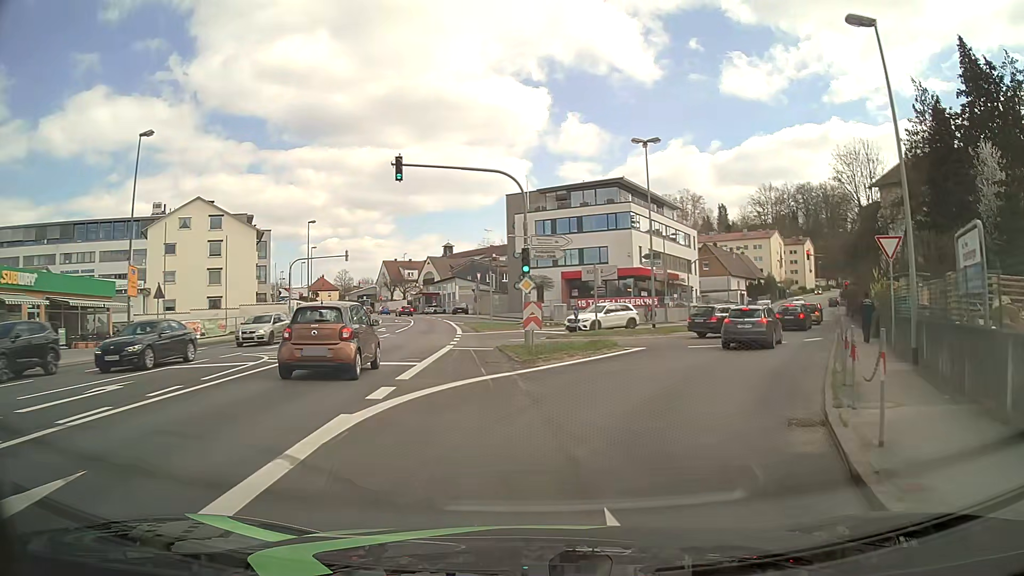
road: tertiary_link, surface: asphalt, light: Day
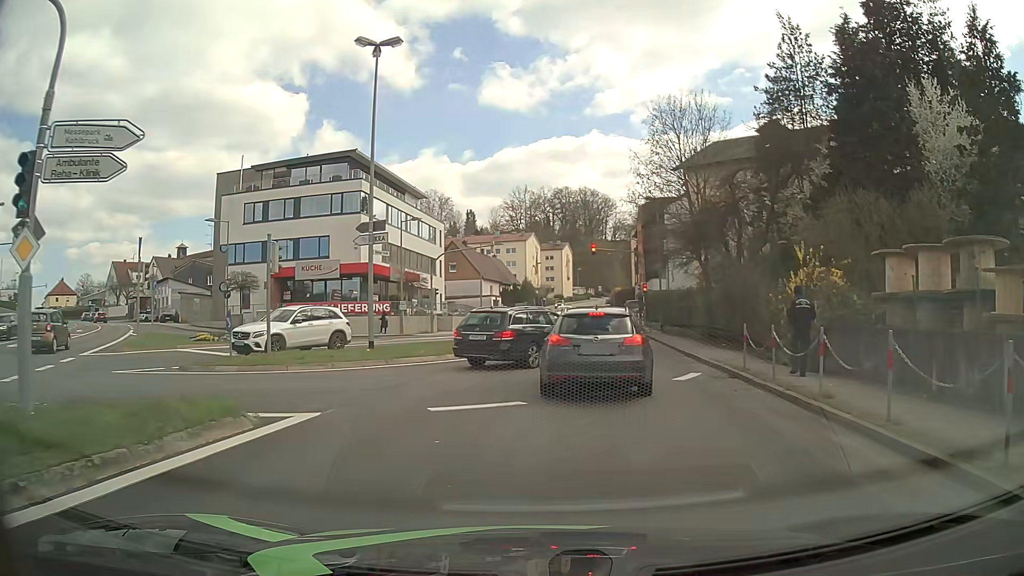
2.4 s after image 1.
(+2.6, +13.9) m; +22°
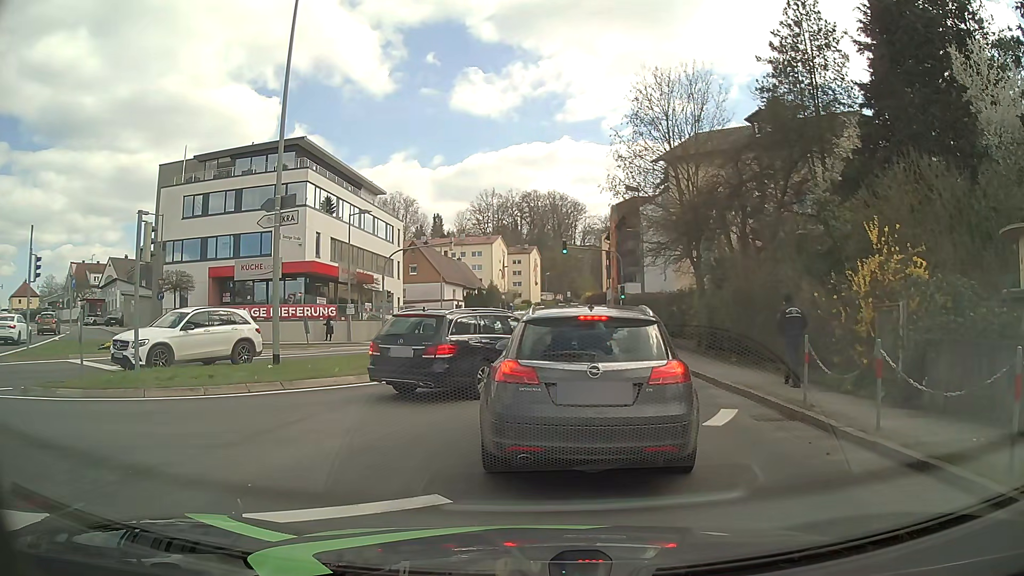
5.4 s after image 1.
(+0.1, +4.9) m; +3°
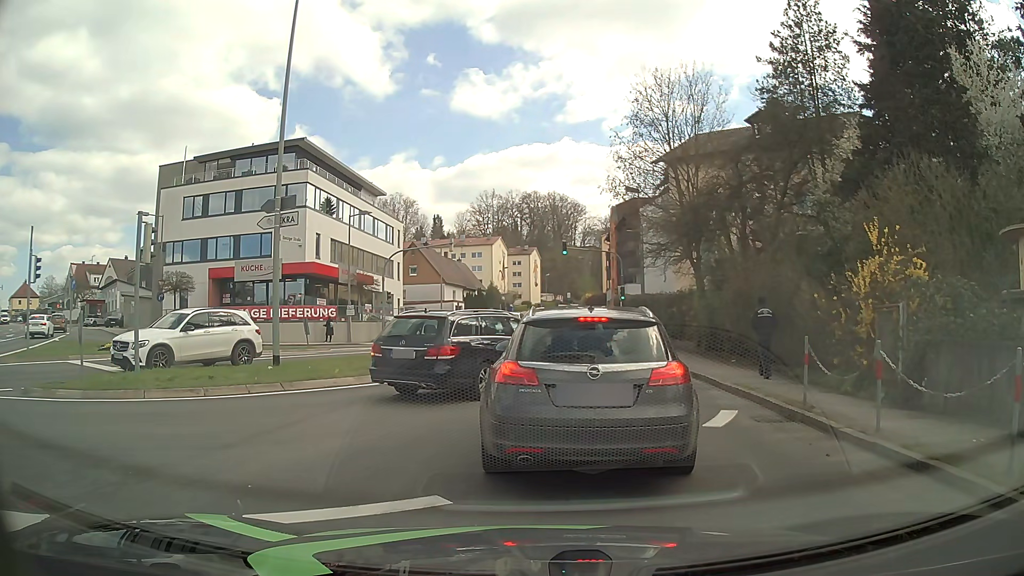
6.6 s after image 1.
(0.0, +0.1) m; 0°
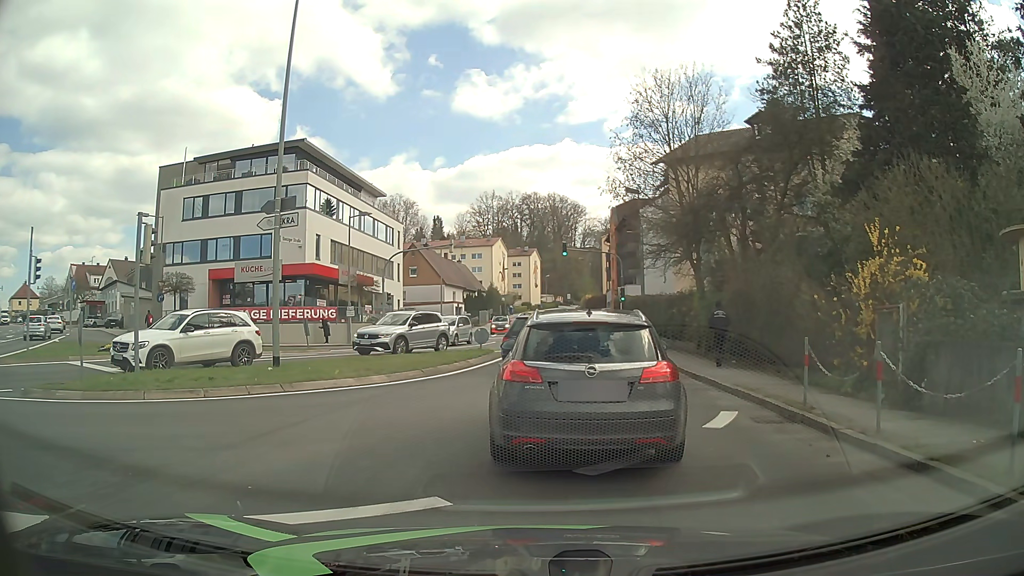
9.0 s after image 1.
(0.0, 0.0) m; 0°
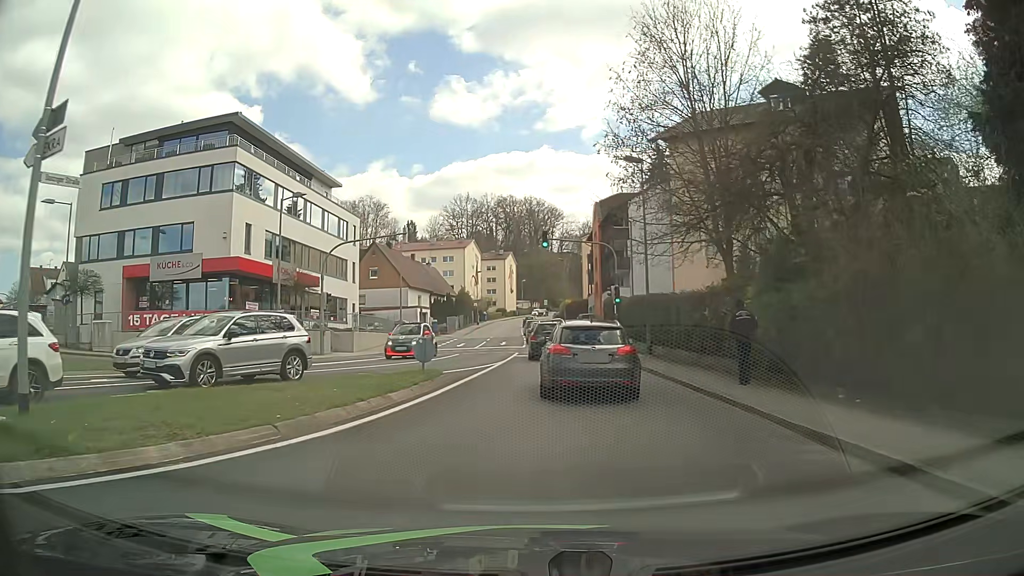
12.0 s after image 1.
(0.0, +9.0) m; +1°
